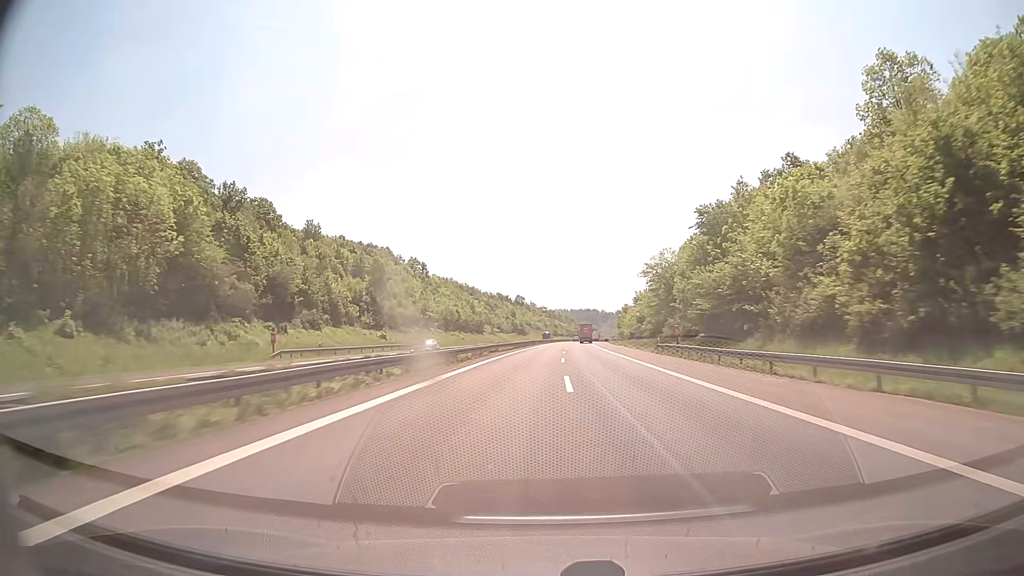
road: motorway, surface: concrete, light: Day
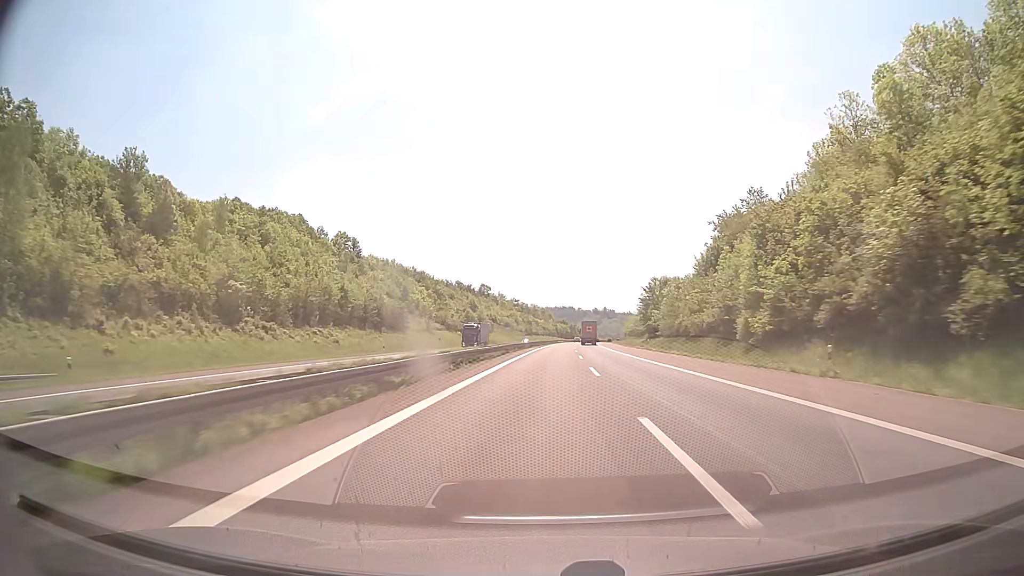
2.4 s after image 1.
(+1.5, +82.7) m; +2°
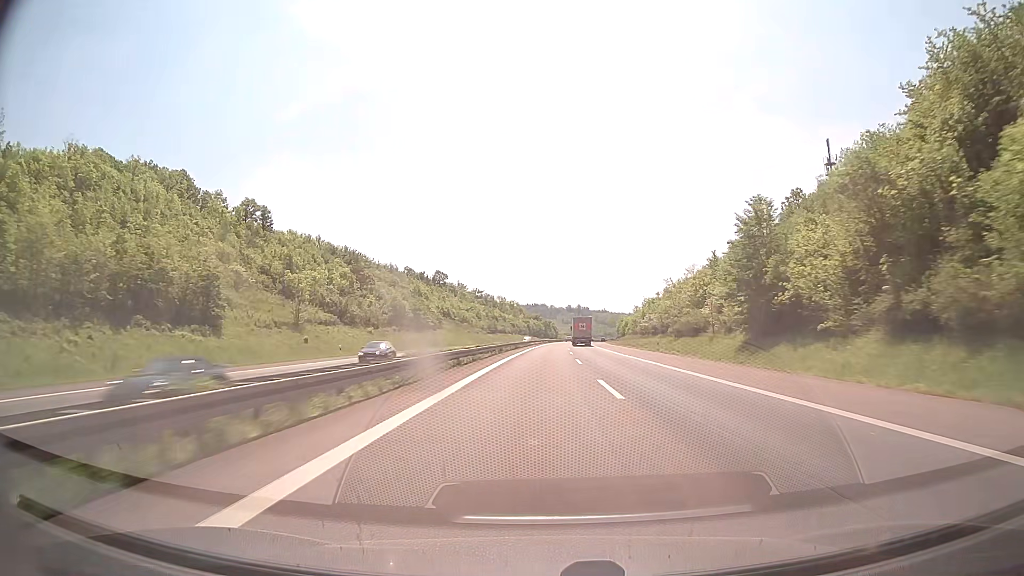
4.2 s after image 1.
(+1.4, +62.0) m; +2°
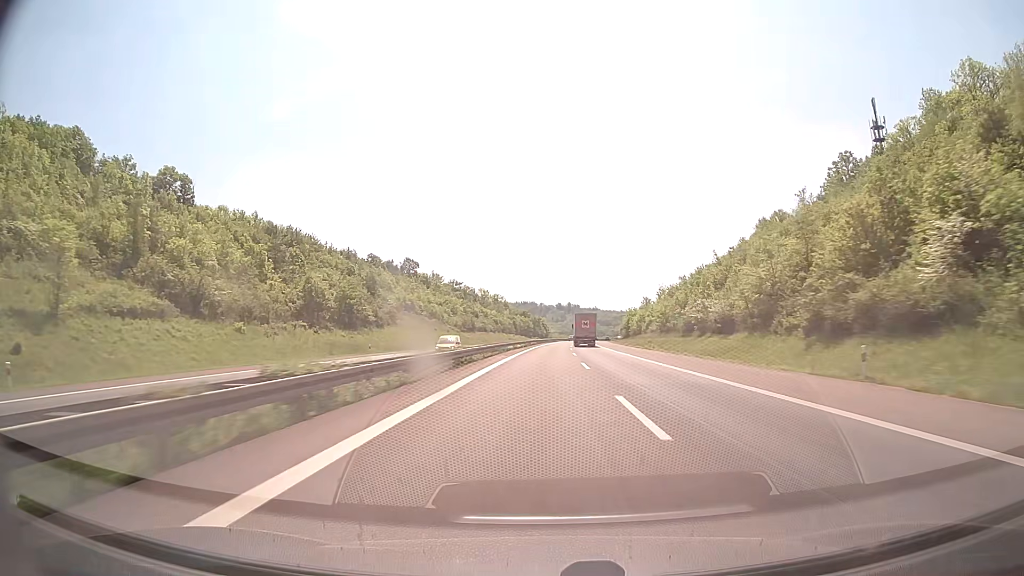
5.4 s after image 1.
(+0.4, +41.3) m; +1°
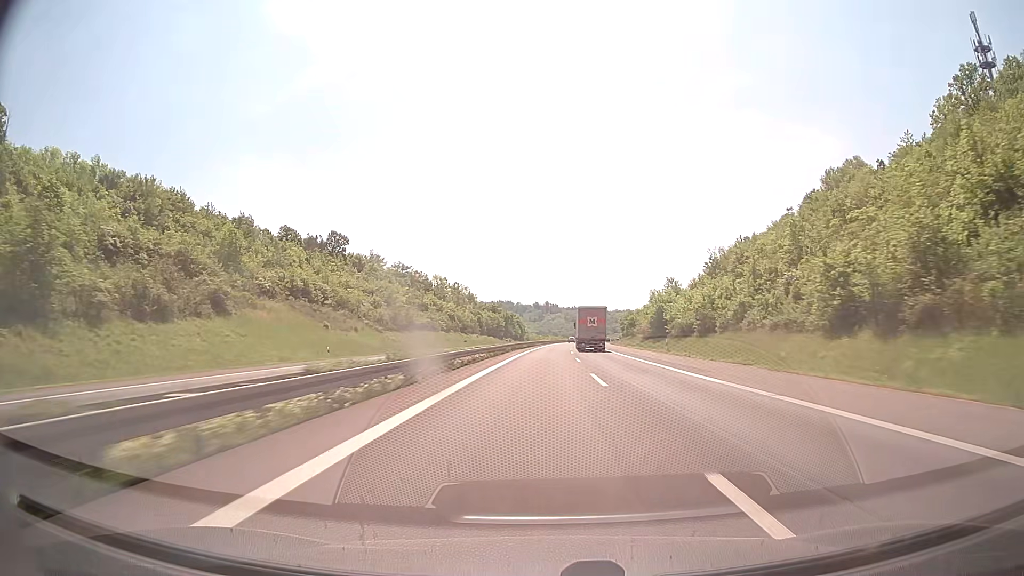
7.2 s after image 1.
(+0.9, +62.0) m; +2°
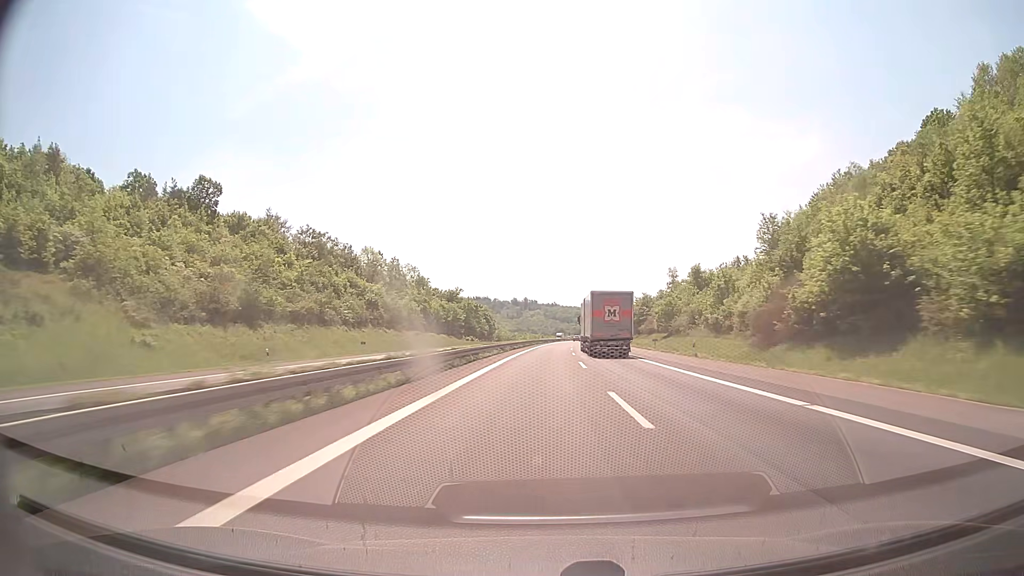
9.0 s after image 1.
(+1.1, +62.0) m; +2°
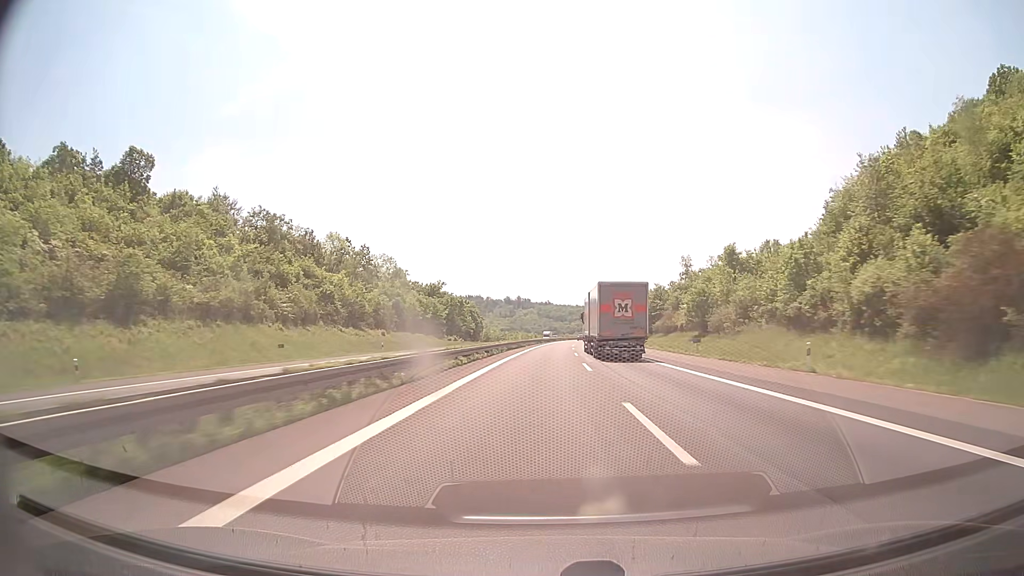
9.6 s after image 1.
(+0.1, +20.7) m; +1°
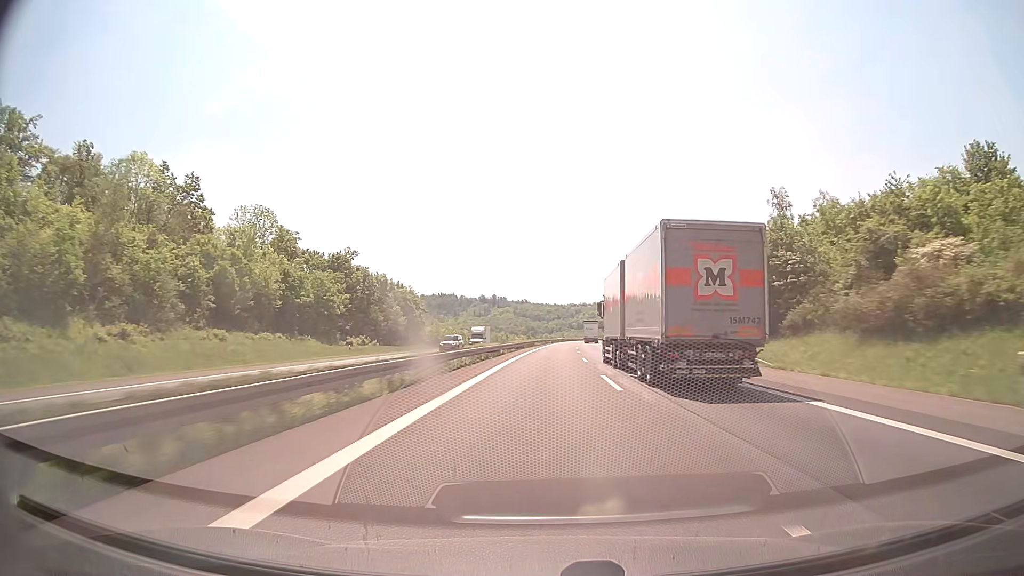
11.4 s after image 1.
(+0.9, +62.0) m; +2°
(0, +10) (0, +20) (0, +30) (+1, +40) (+1, +50) (+1, +60) (+2, +70) (+2, +80) (+3, +90) (+3, +100) m
